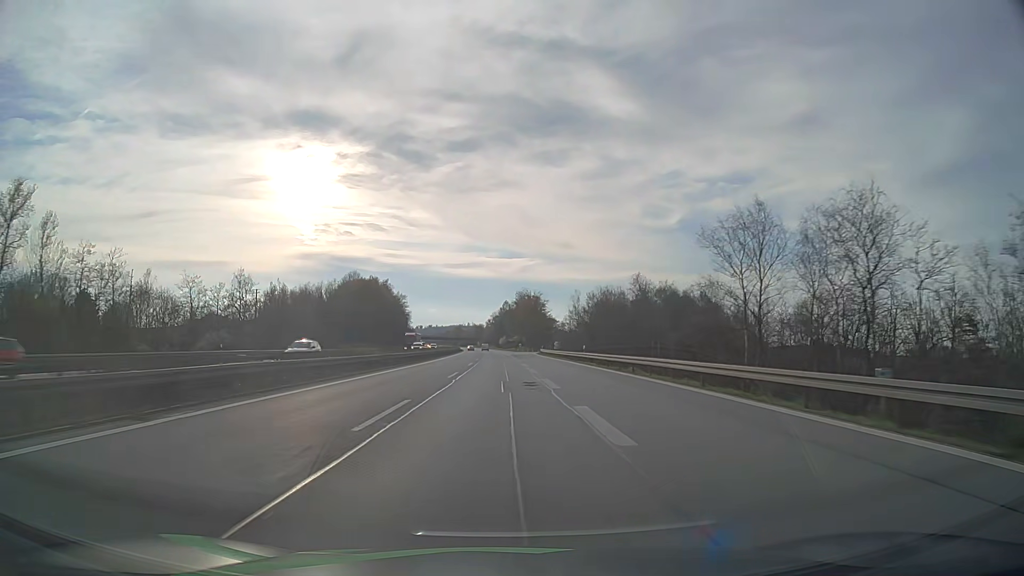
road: motorway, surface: asphalt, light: Day
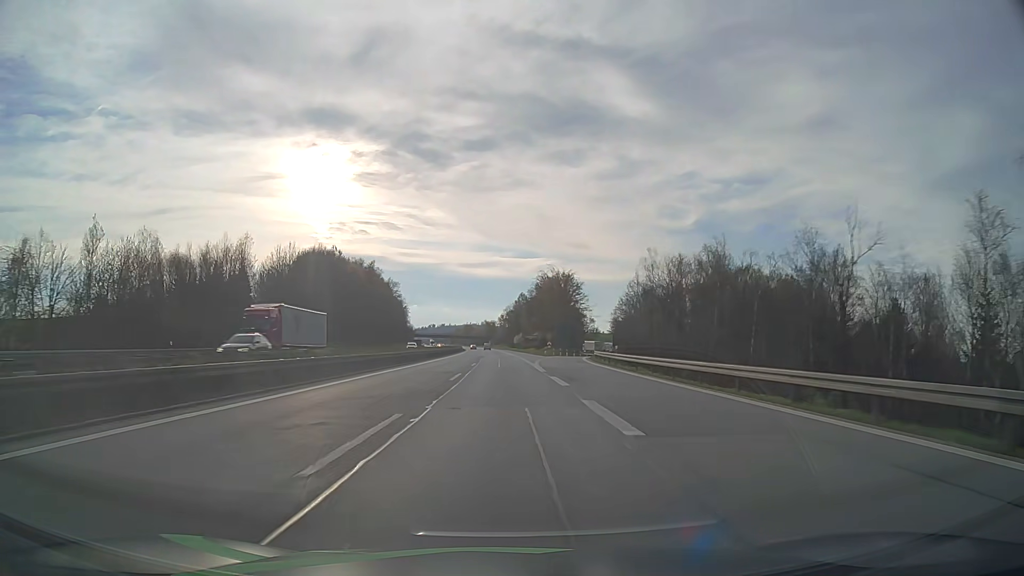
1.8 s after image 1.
(-0.6, +58.9) m; -1°
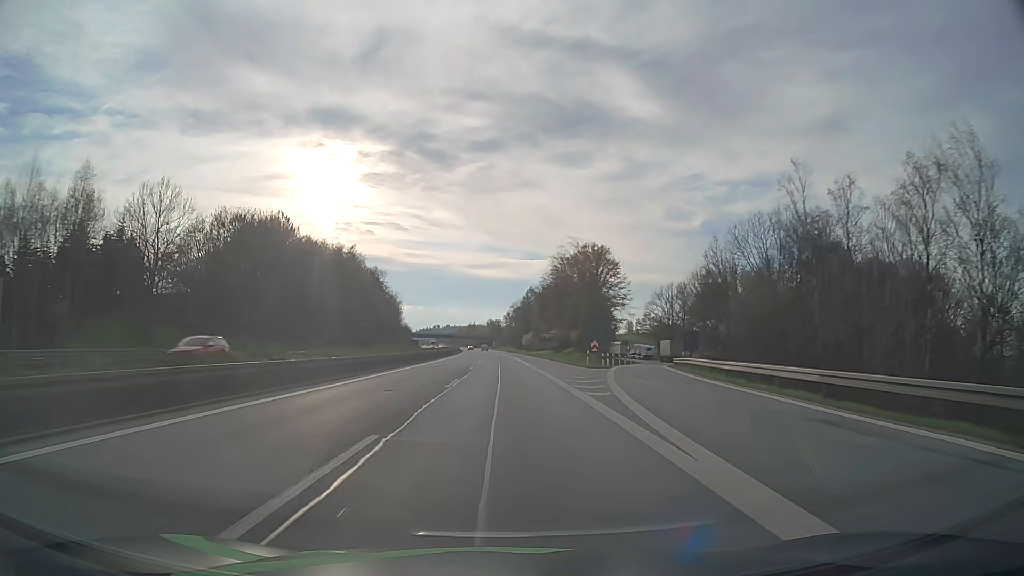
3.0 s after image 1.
(-0.2, +39.3) m; -1°
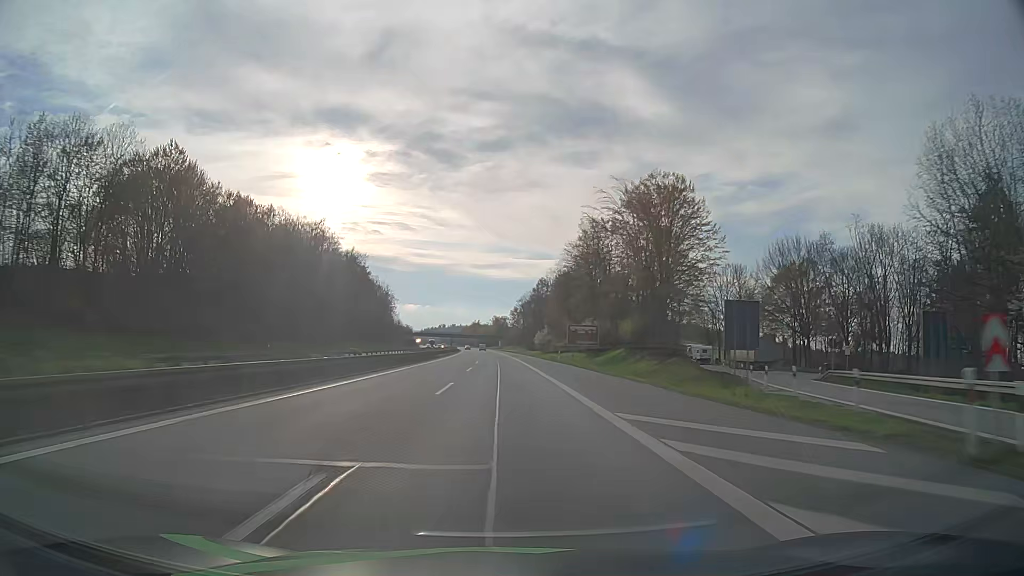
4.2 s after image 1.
(-0.2, +39.4) m; -1°
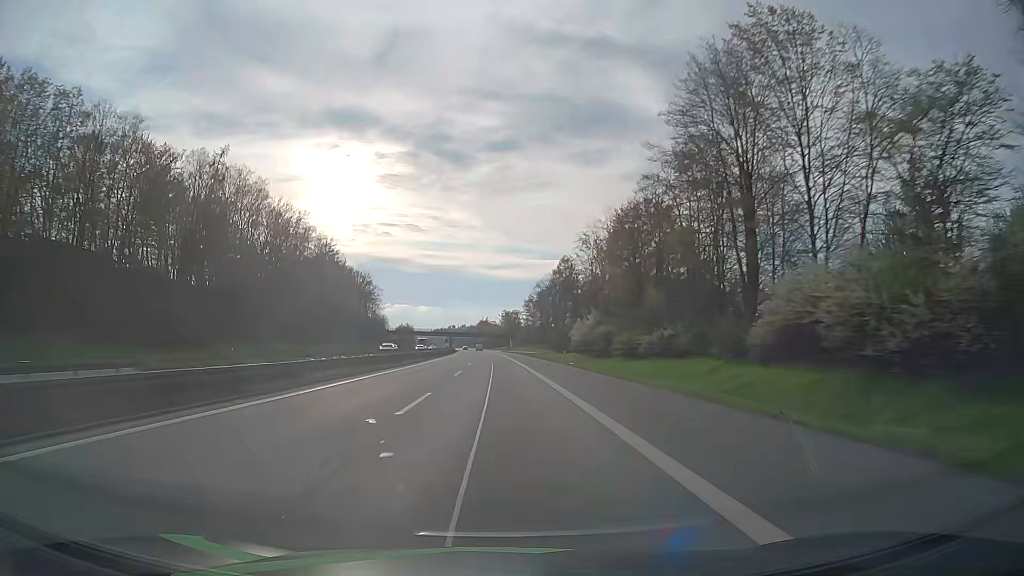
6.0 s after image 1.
(-0.4, +59.5) m; -1°
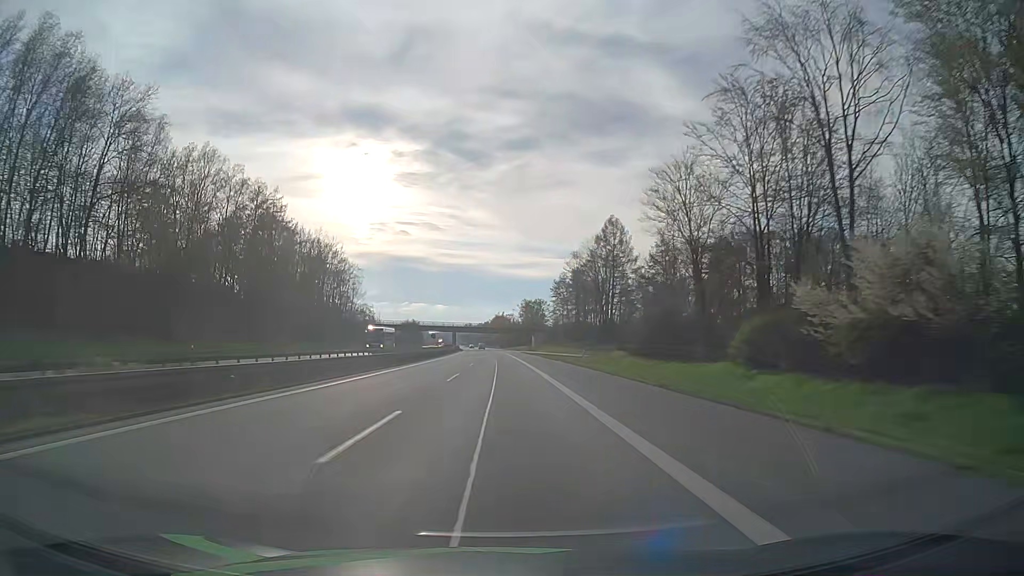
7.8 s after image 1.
(-0.9, +60.0) m; -2°
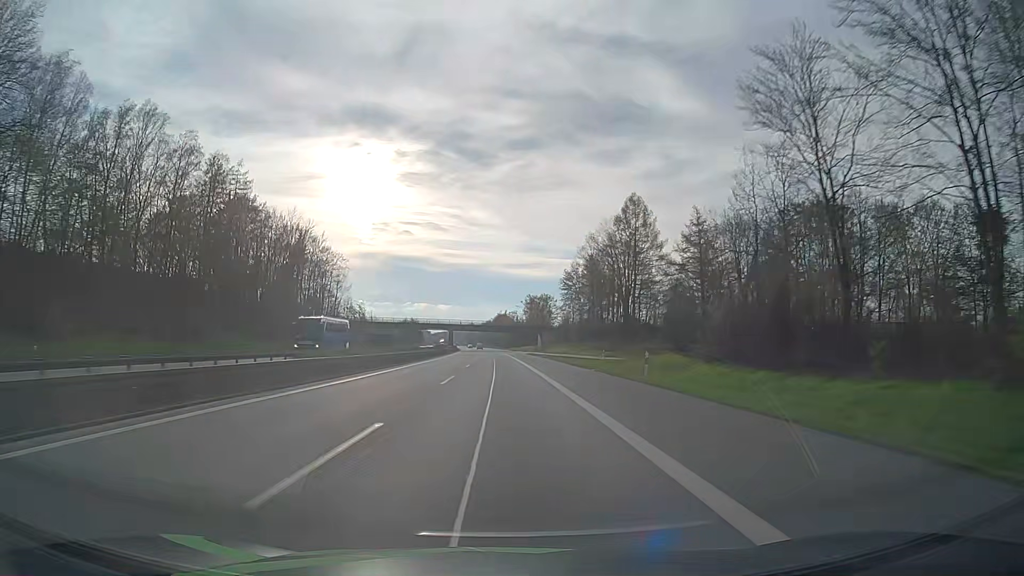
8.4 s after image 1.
(-0.1, +20.1) m; 0°
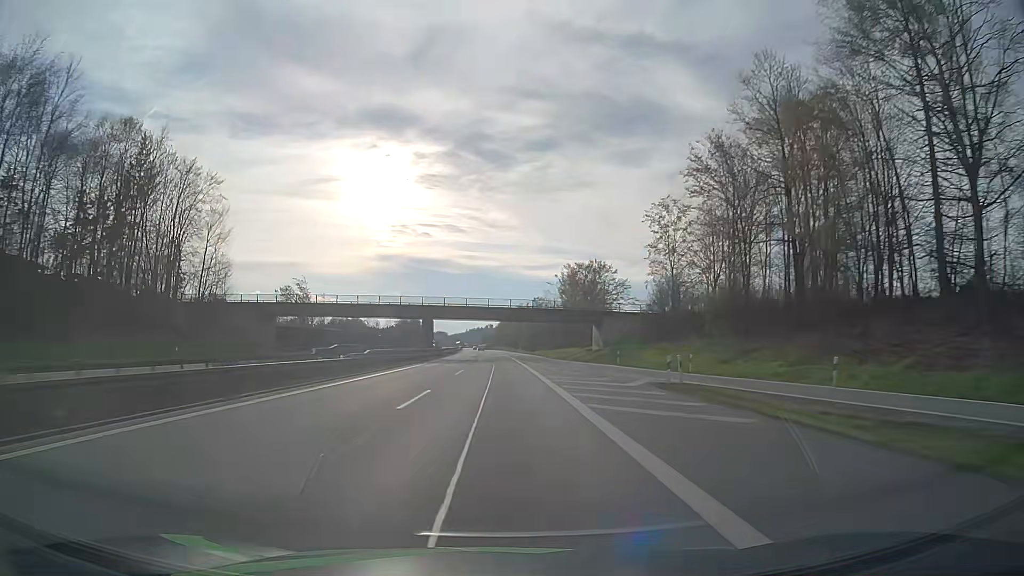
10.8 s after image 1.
(-1.0, +81.0) m; -2°
(0, +10) (0, +20) (0, +30) (0, +40) (-1, +50) (-1, +60) (-1, +70) (-1, +80) (-2, +90) (-2, +100) m
